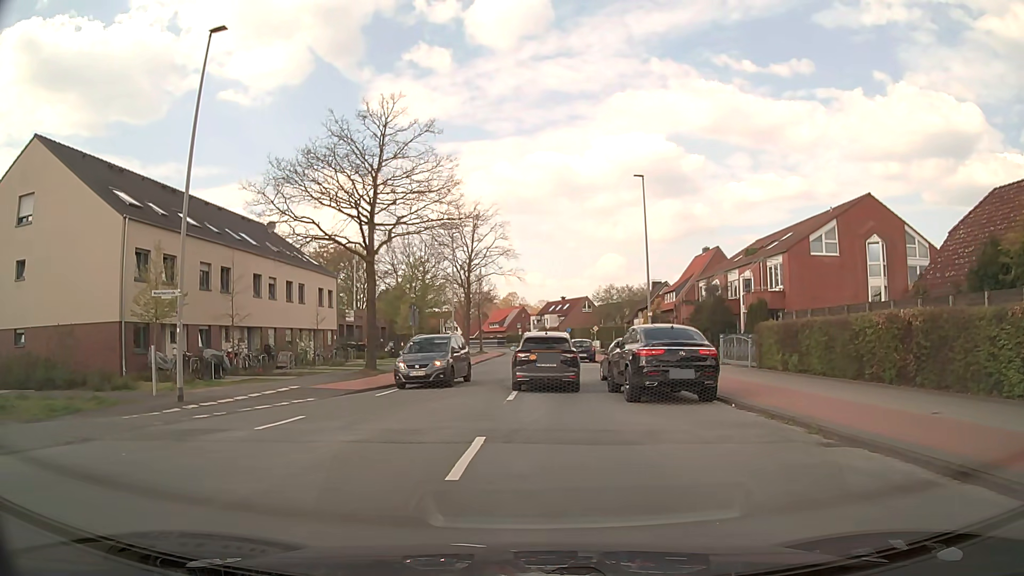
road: tertiary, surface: asphalt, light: Day
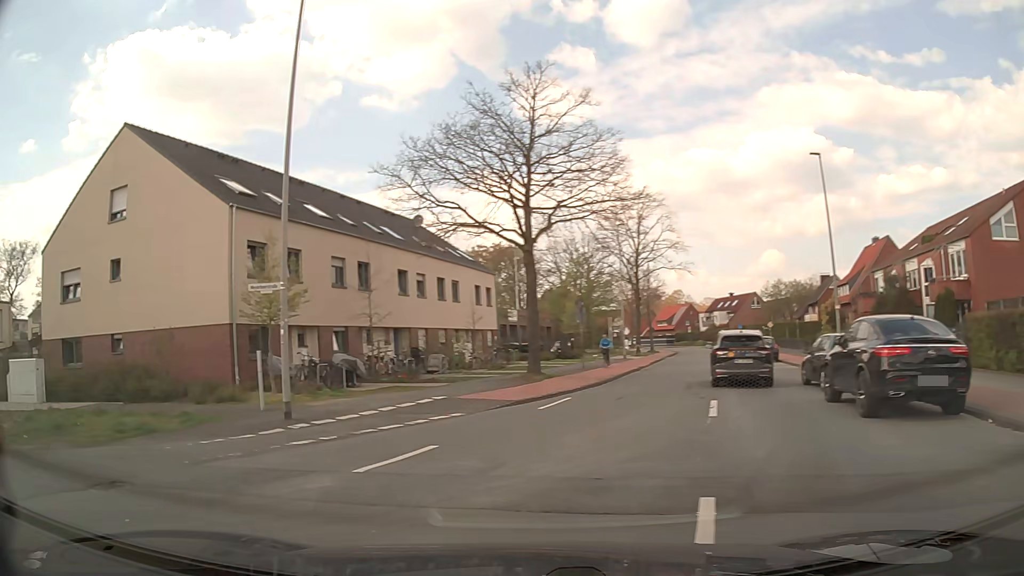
(-0.4, +4.0) m; -14°
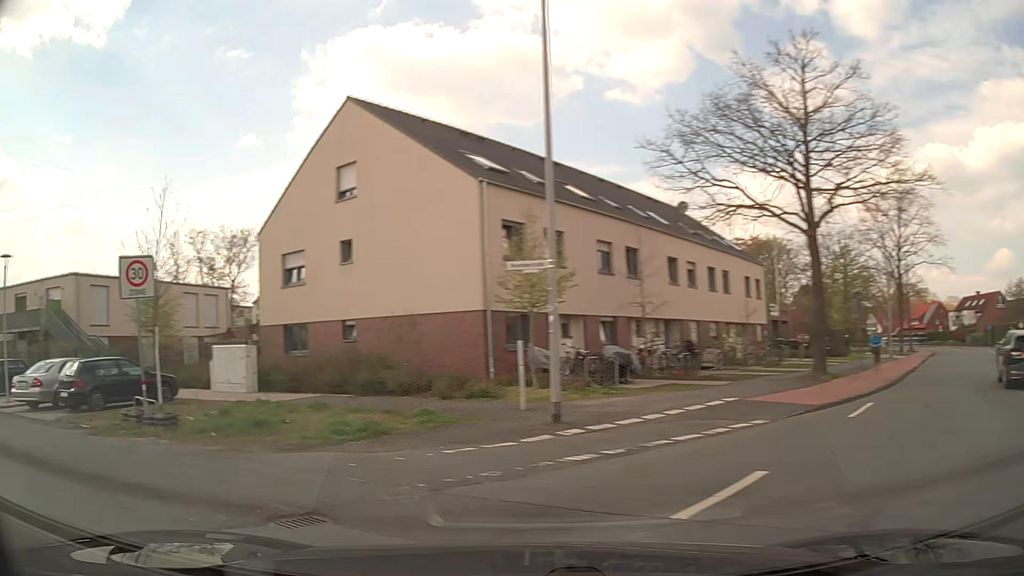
(-0.5, +2.6) m; -22°
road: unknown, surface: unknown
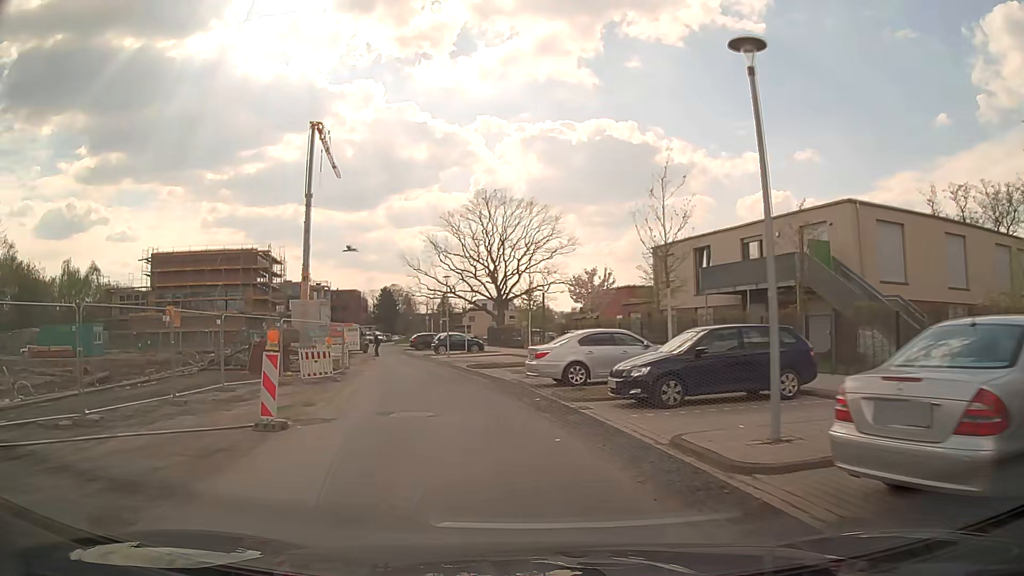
(-11.0, +11.9) m; -62°
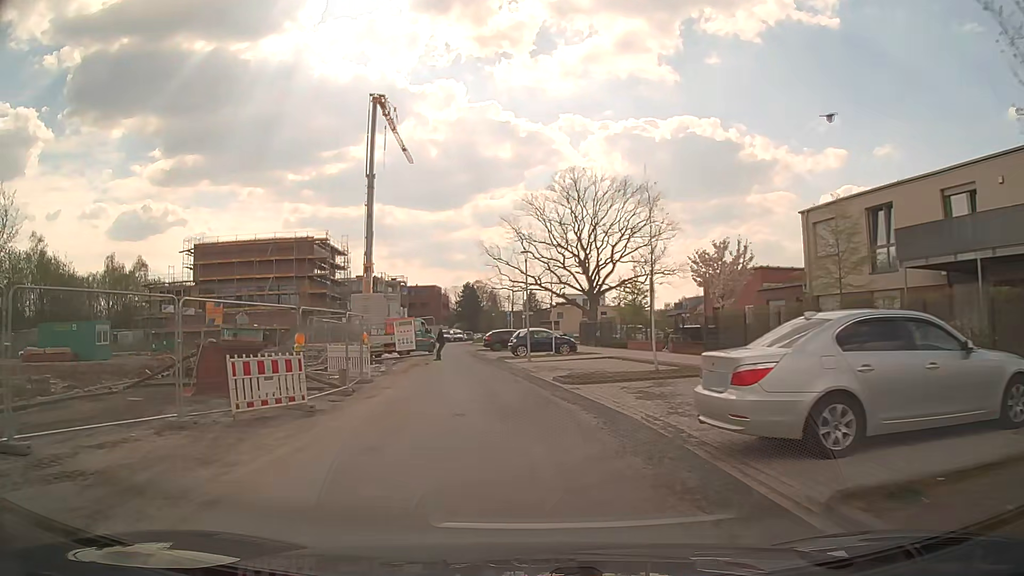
(-0.8, +11.1) m; -8°
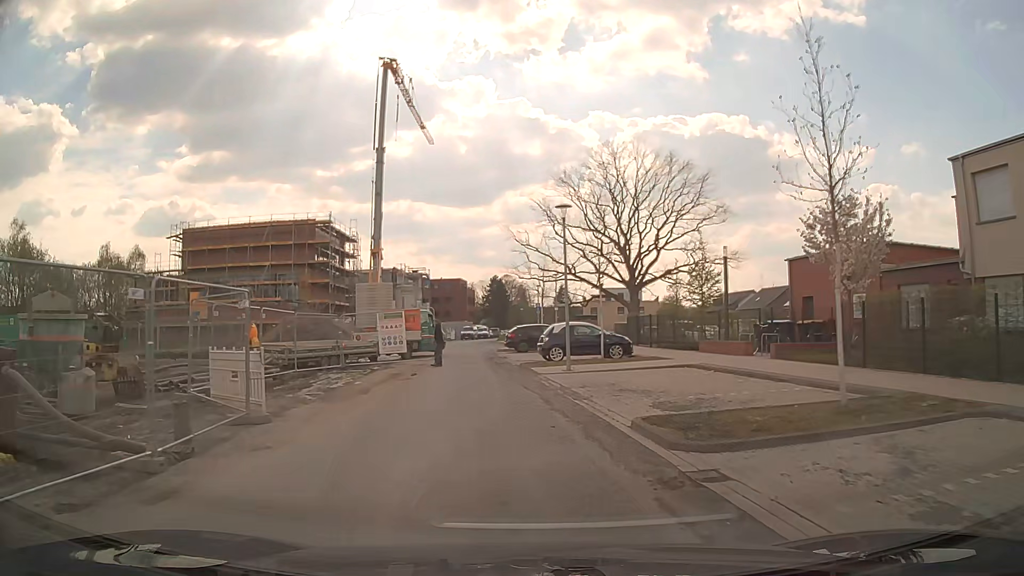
(-0.2, +10.1) m; -3°
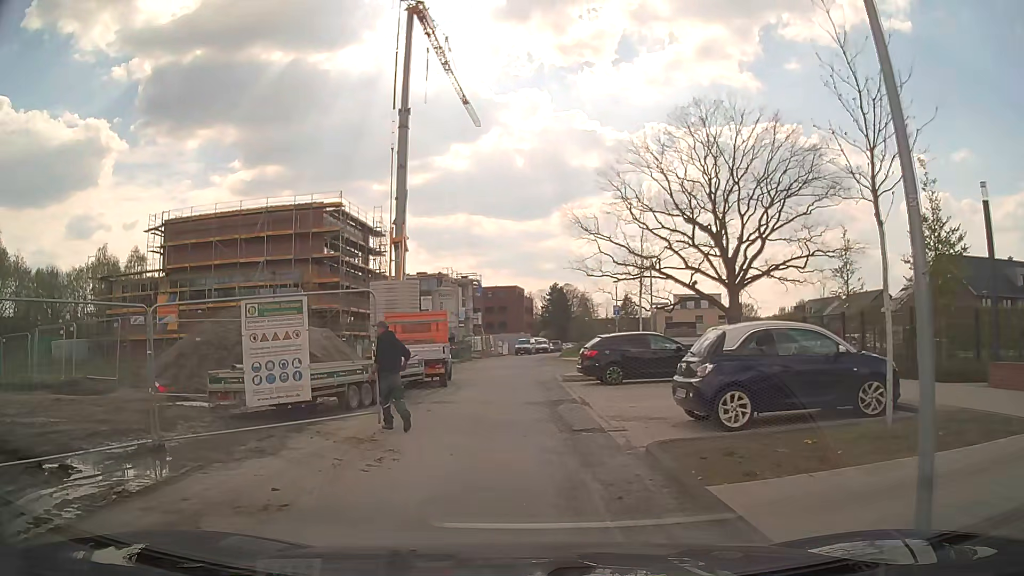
(-0.7, +16.0) m; -5°
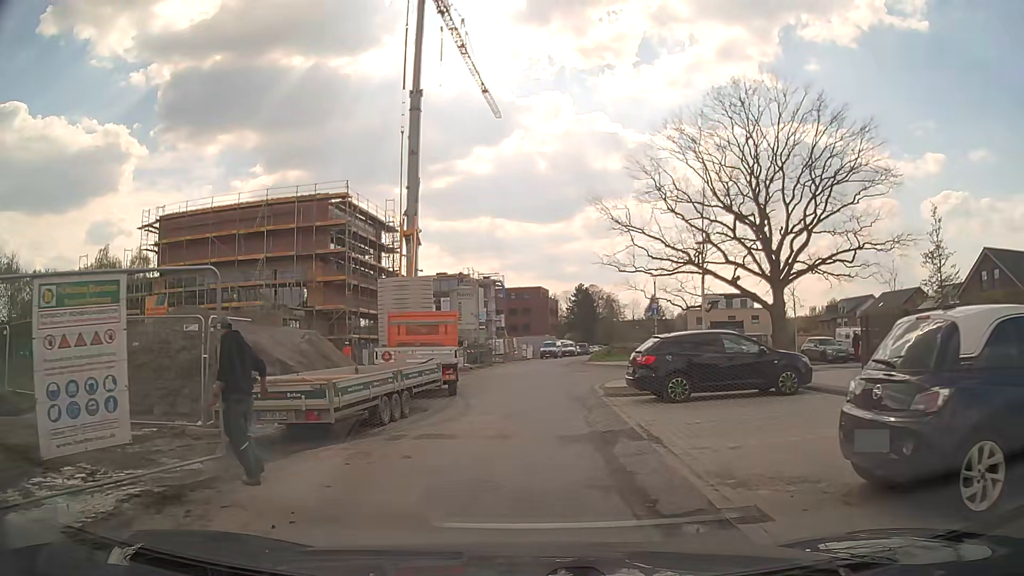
(0.0, +5.3) m; 0°
